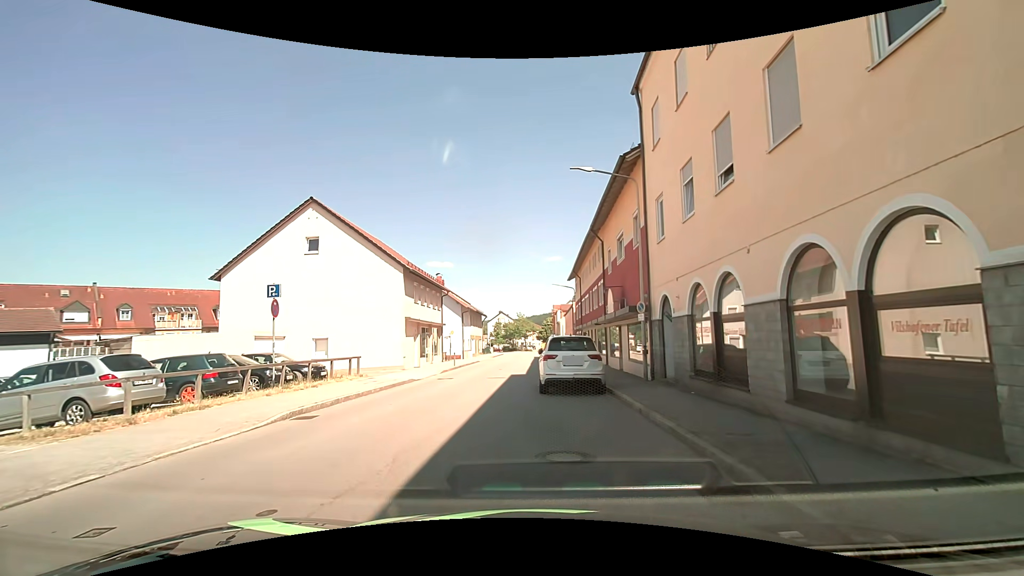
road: tertiary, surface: asphalt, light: Day
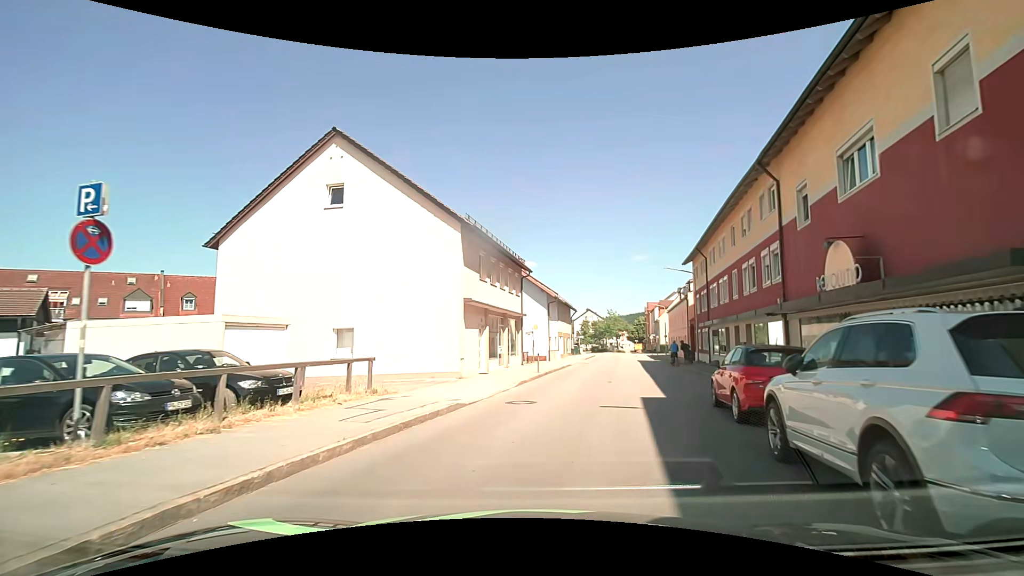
(-0.9, +10.8) m; -7°
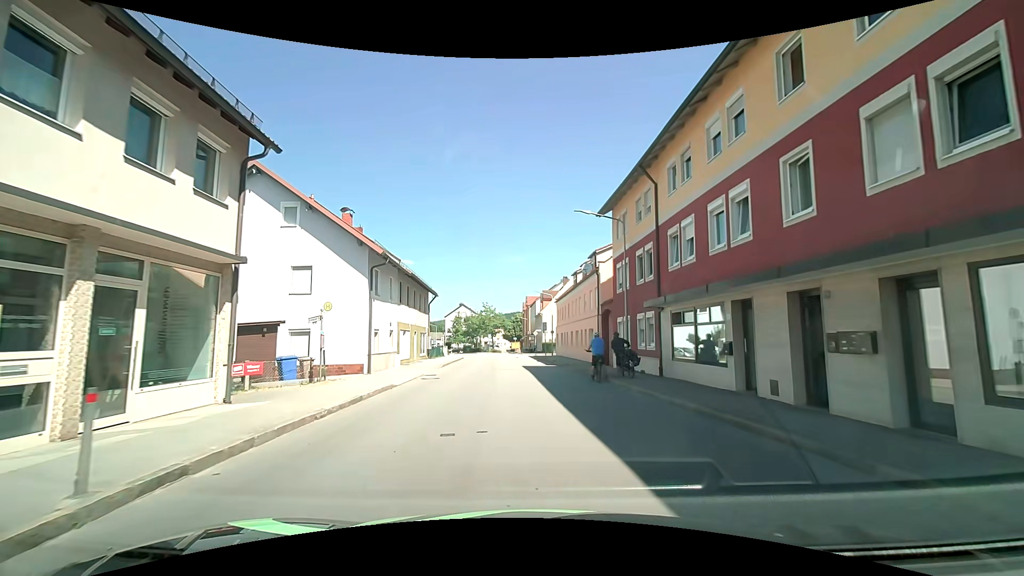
(+2.6, +18.6) m; +14°
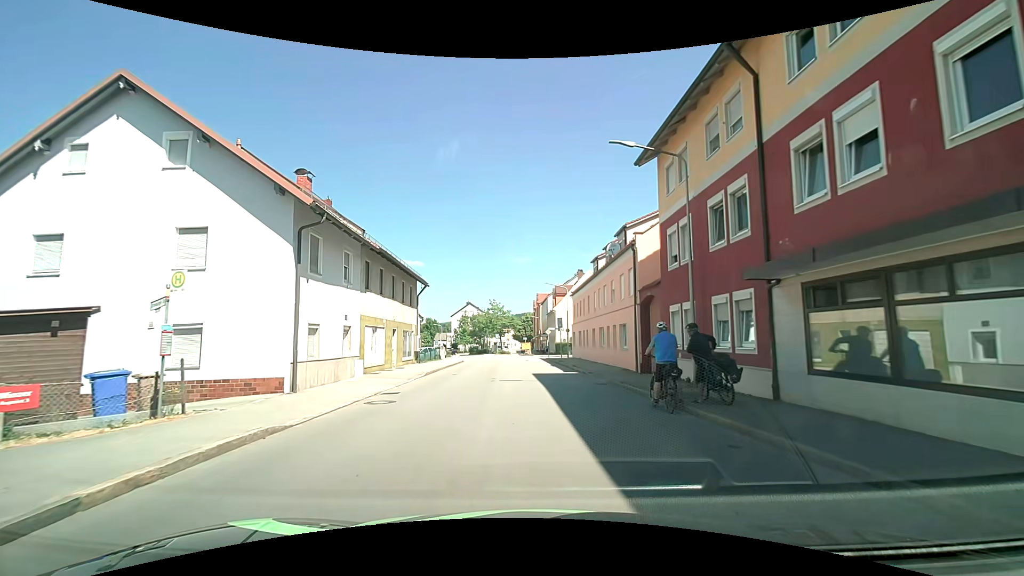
(-0.1, +8.2) m; -1°
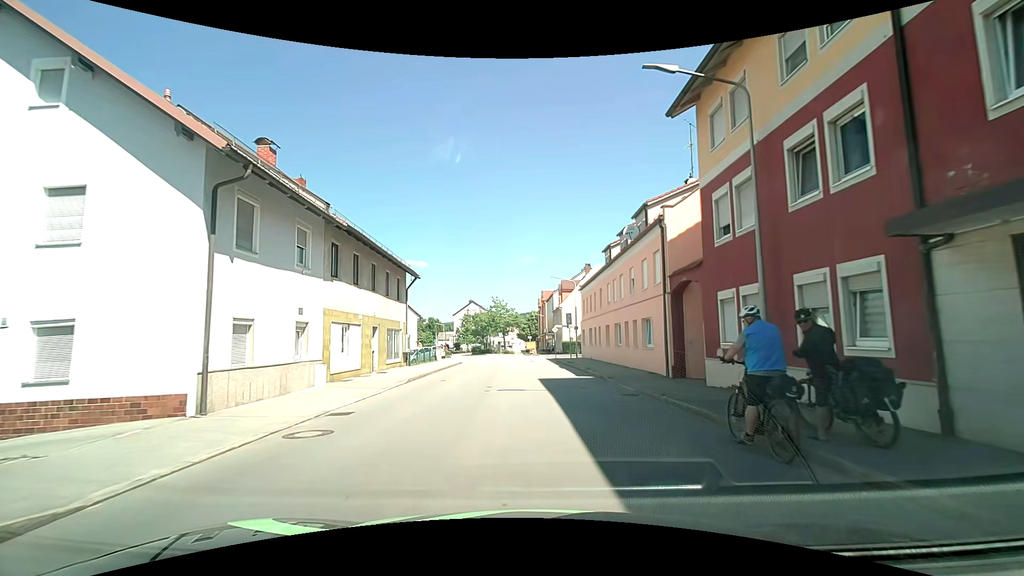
(-0.1, +4.3) m; -1°
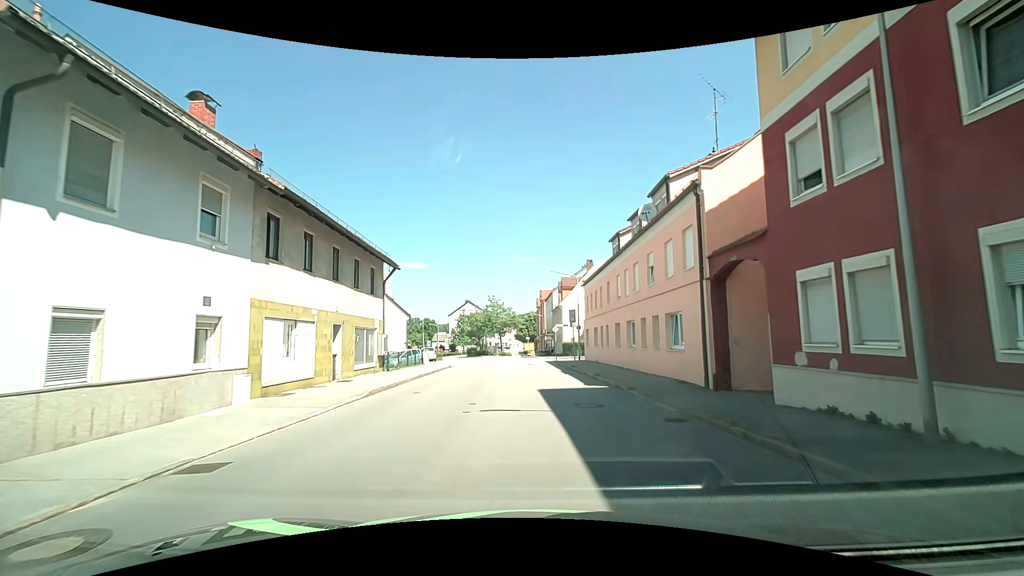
(0.0, +4.3) m; +1°
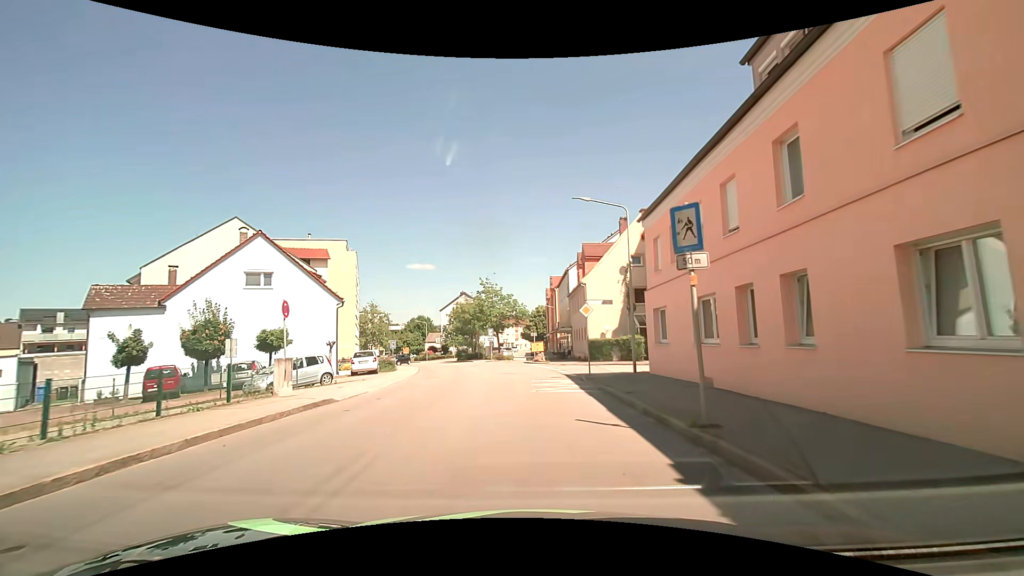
(+0.3, +21.8) m; -1°
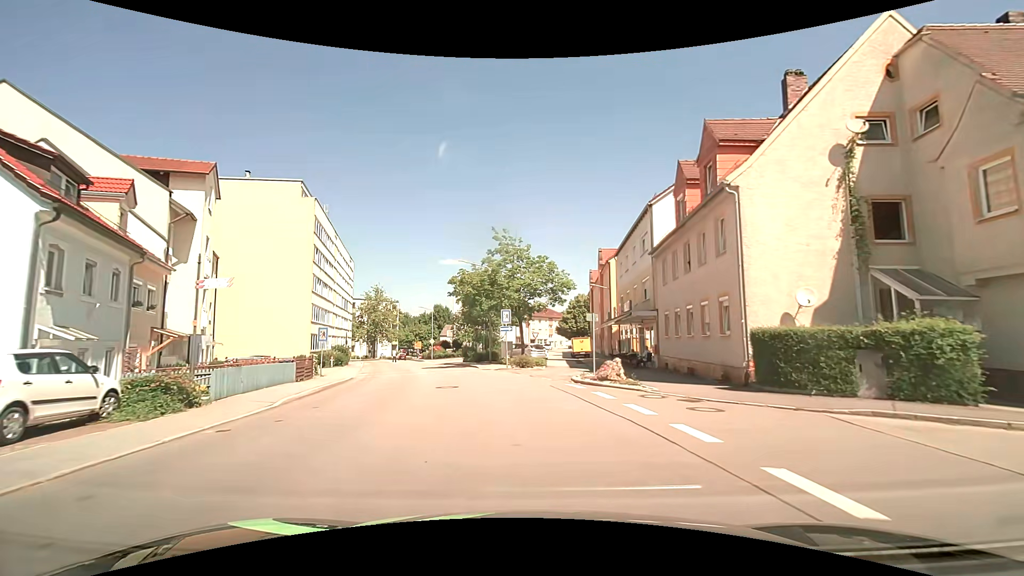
(-0.7, +24.1) m; -4°
(0, +10) (-1, +20) (-4, +30) (-7, +39) (-10, +49) (-13, +58) (-16, +68) (-19, +77) (-22, +87) (-23, +97) m
